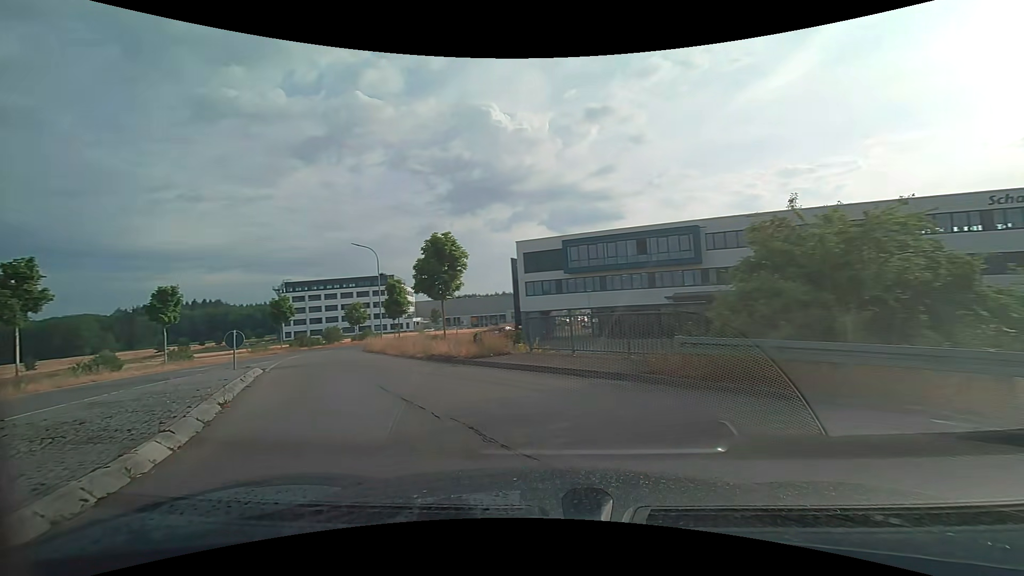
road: tertiary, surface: asphalt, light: Day
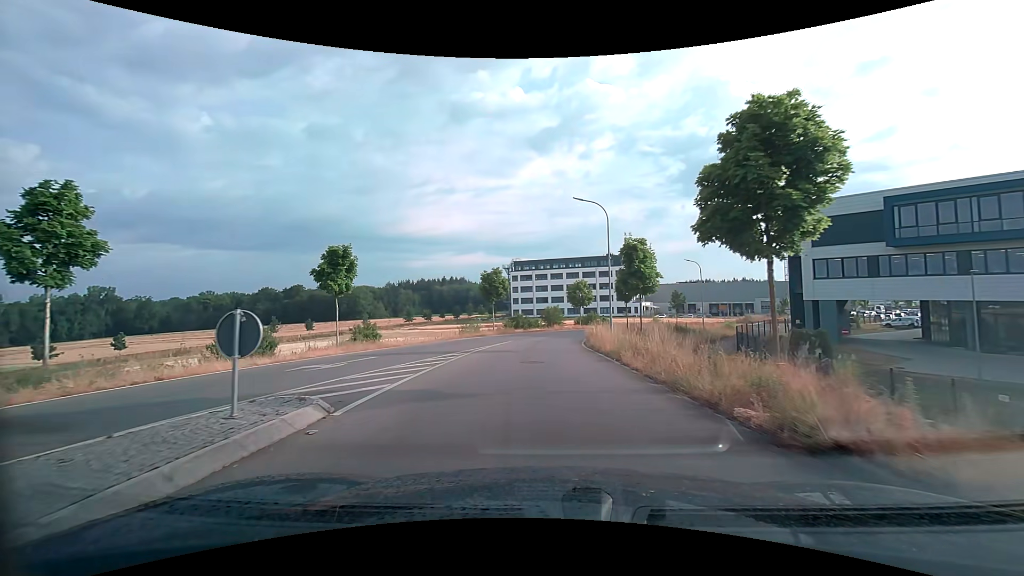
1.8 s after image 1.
(-3.7, +12.7) m; -27°
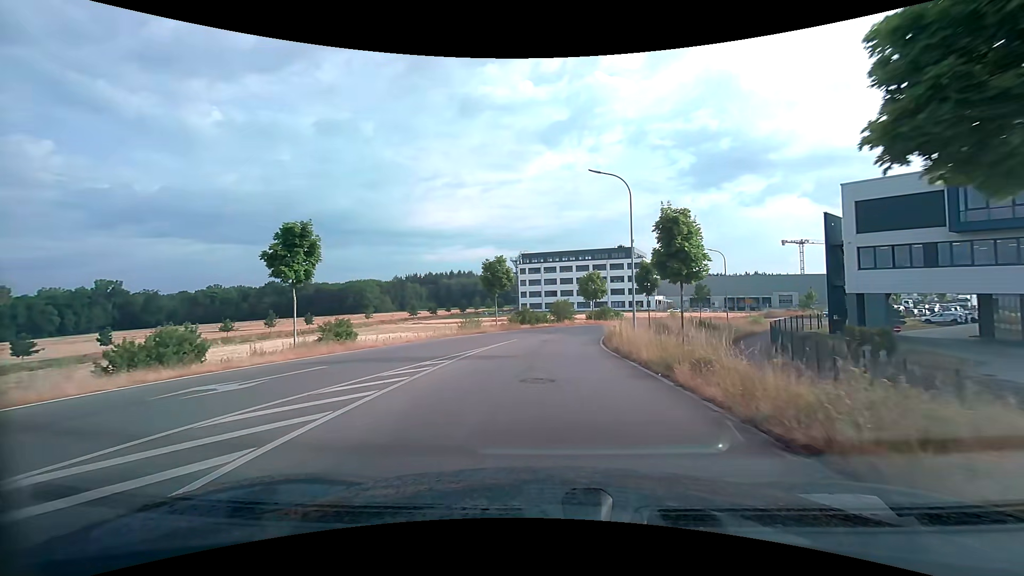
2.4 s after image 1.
(-0.1, +5.2) m; -1°
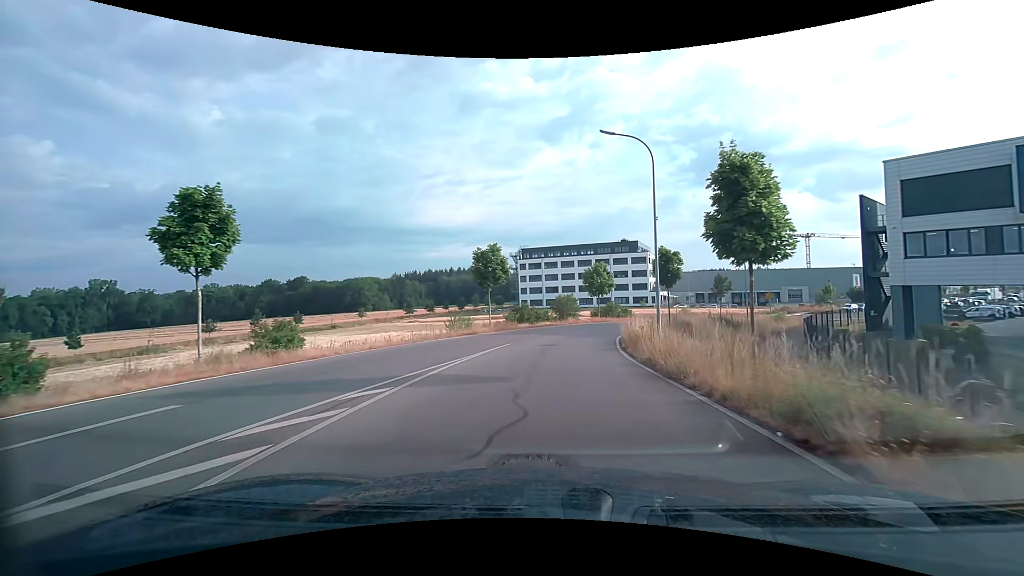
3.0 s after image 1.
(0.0, +5.6) m; 0°
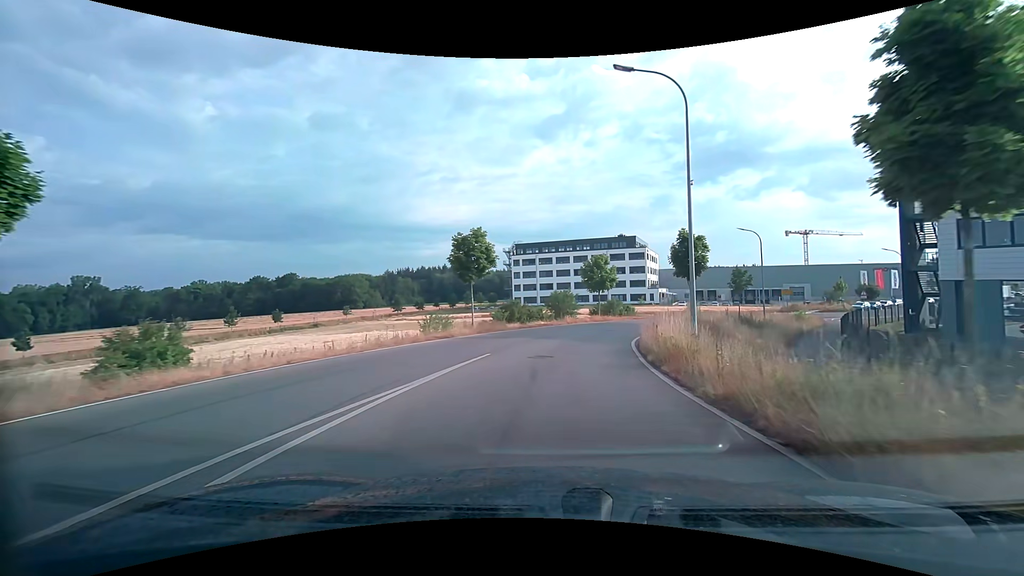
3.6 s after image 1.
(0.0, +5.9) m; 0°
